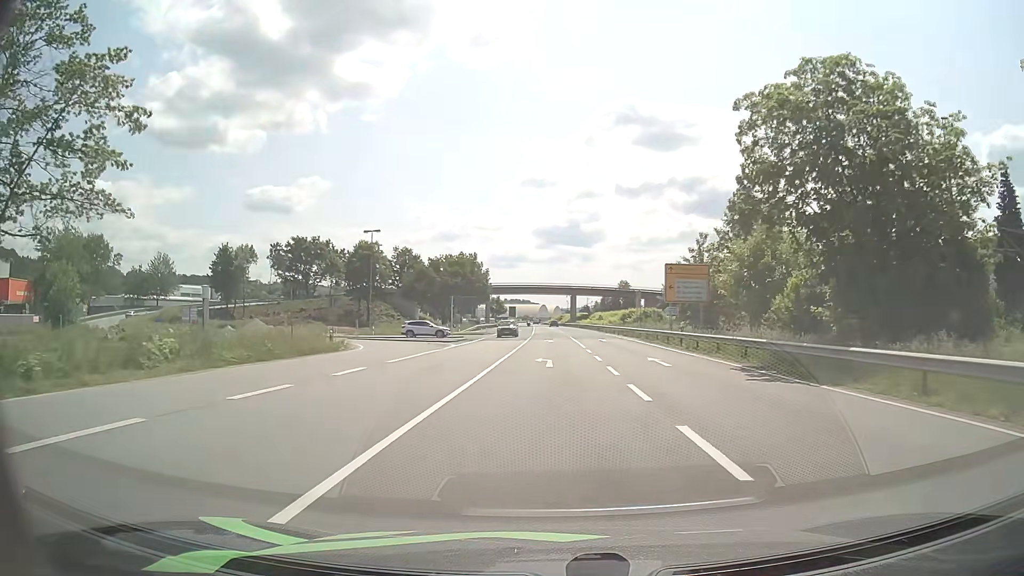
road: primary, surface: asphalt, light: Day
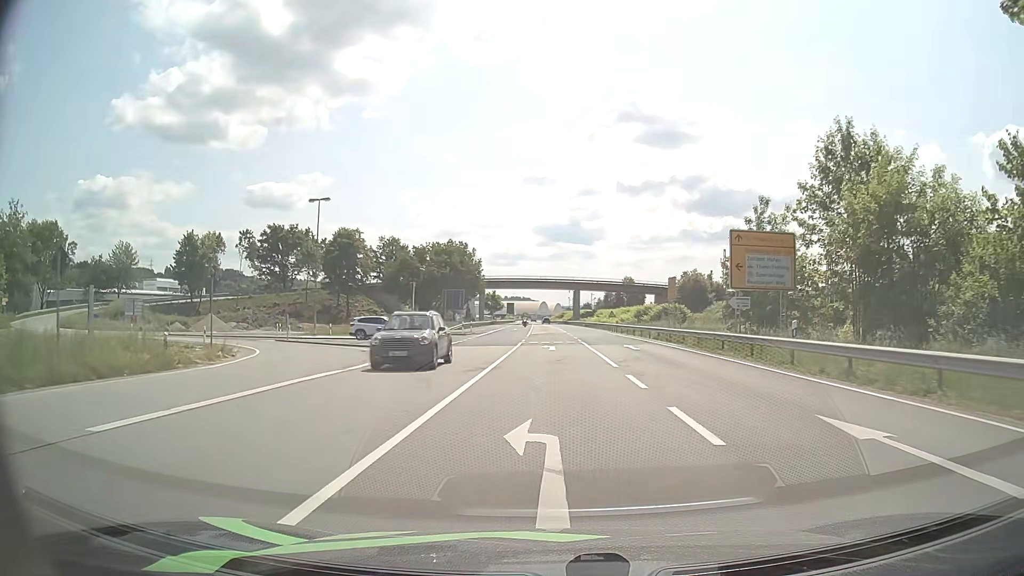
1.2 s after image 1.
(+0.1, +16.2) m; 0°
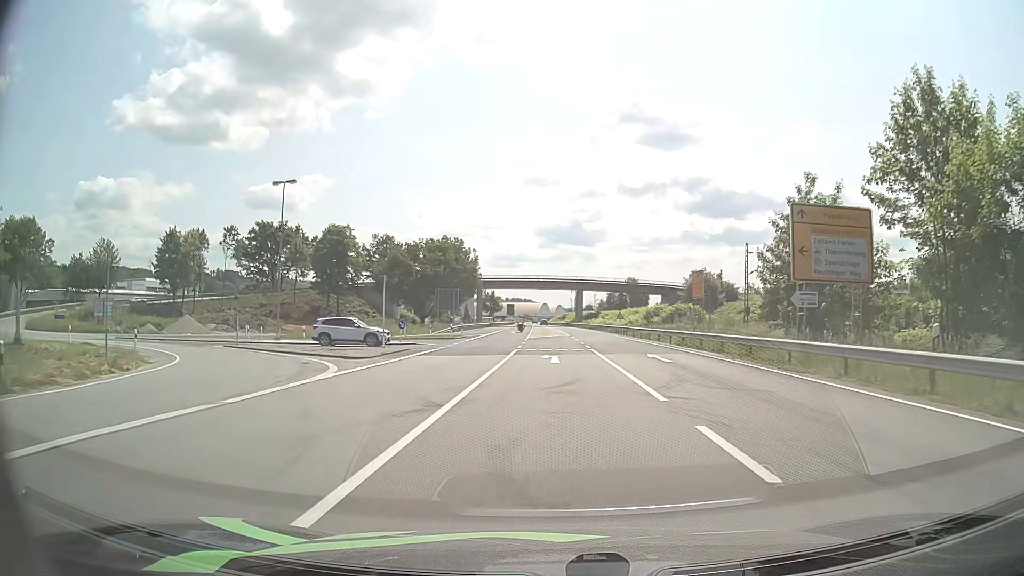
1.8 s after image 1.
(0.0, +7.5) m; 0°
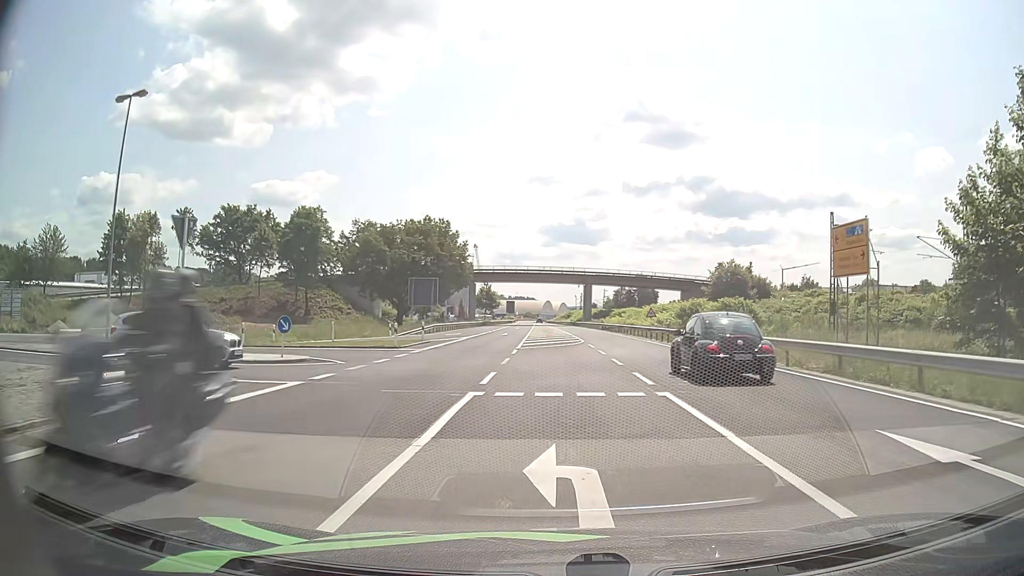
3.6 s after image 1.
(0.0, +18.8) m; 0°
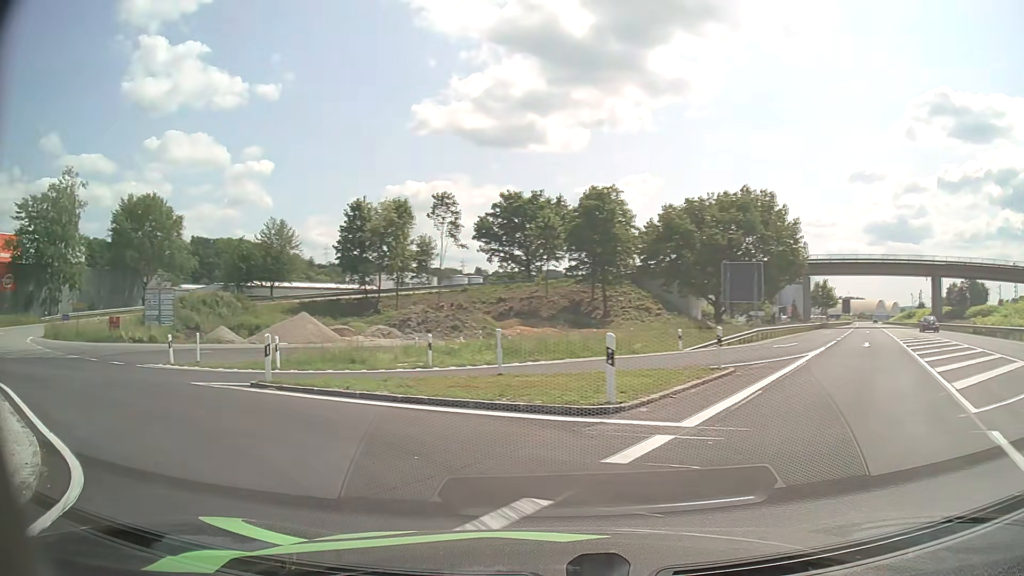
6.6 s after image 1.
(-1.7, +20.8) m; -26°
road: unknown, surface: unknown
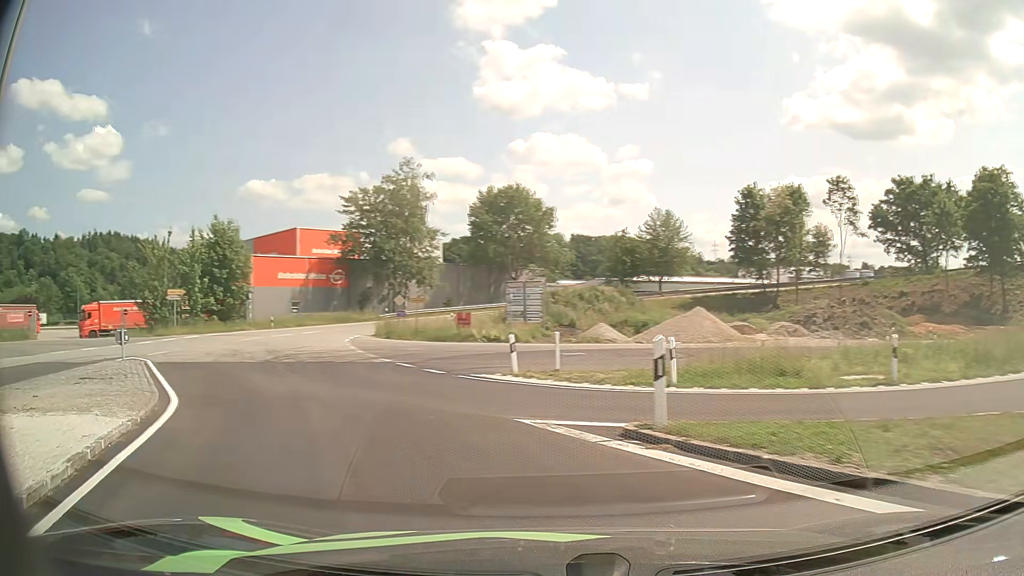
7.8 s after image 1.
(-1.9, +7.0) m; -32°
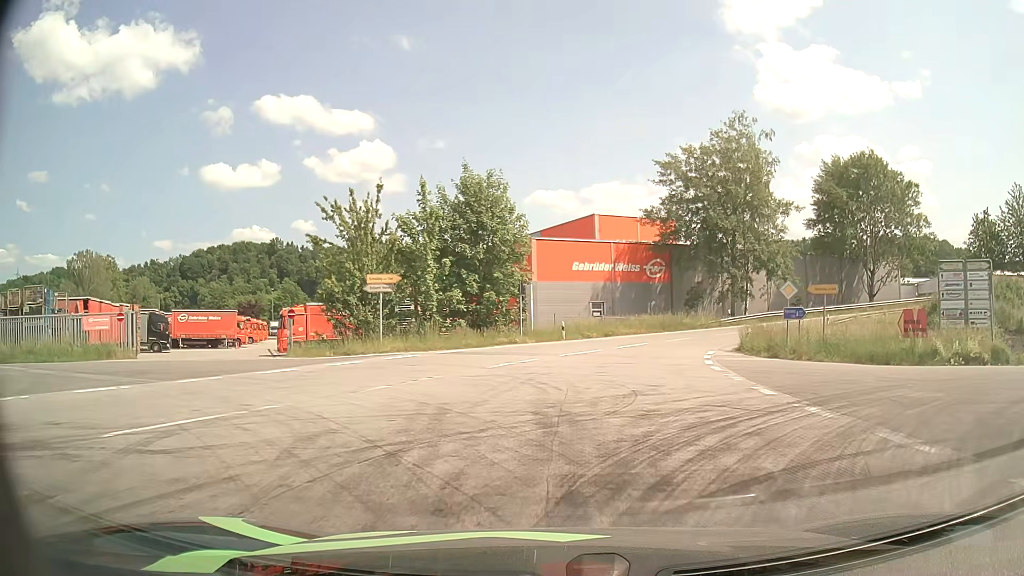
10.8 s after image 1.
(-8.3, +19.2) m; -28°
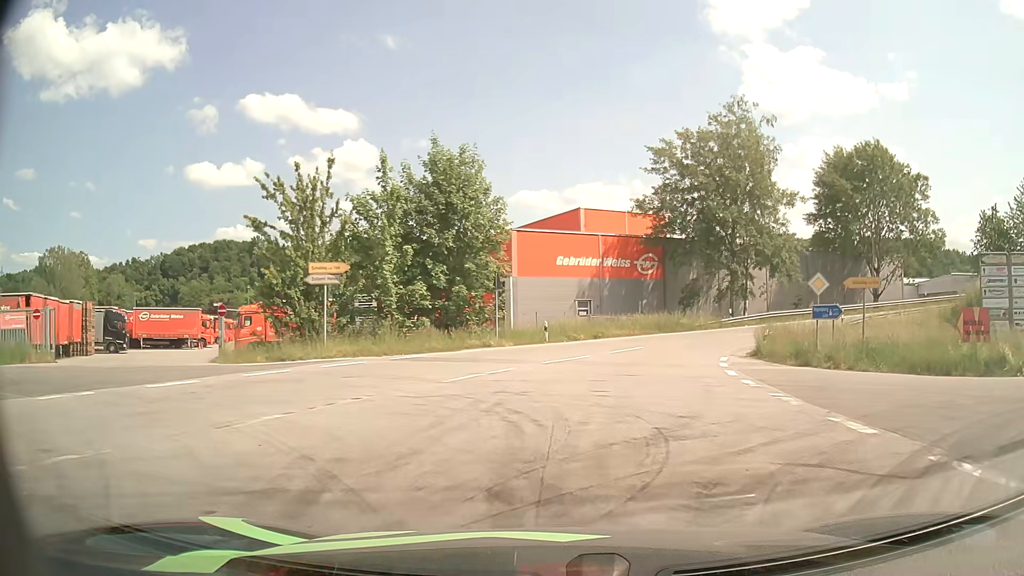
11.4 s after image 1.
(0.0, +5.0) m; +1°
